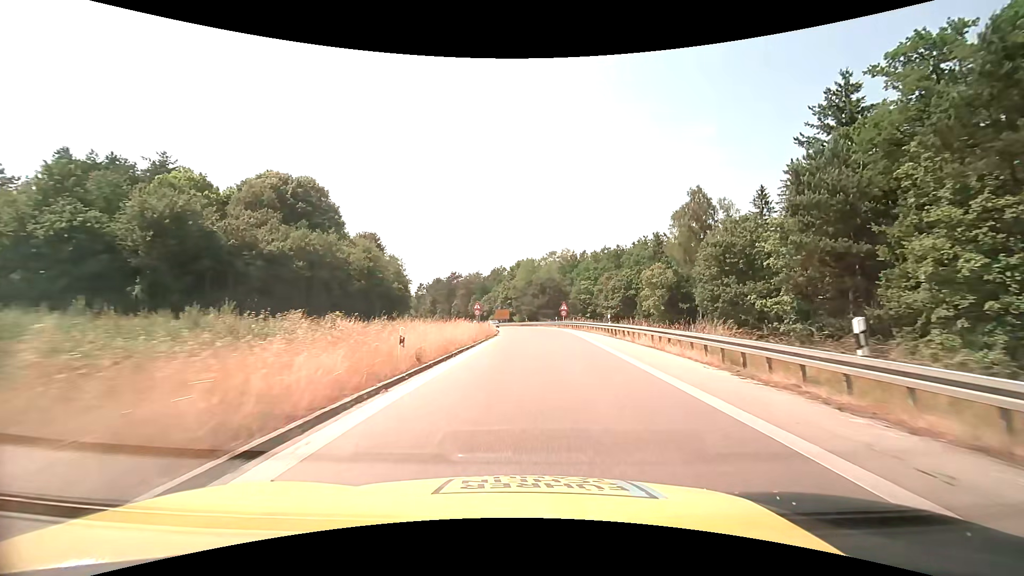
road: motorway_link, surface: asphalt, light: Day
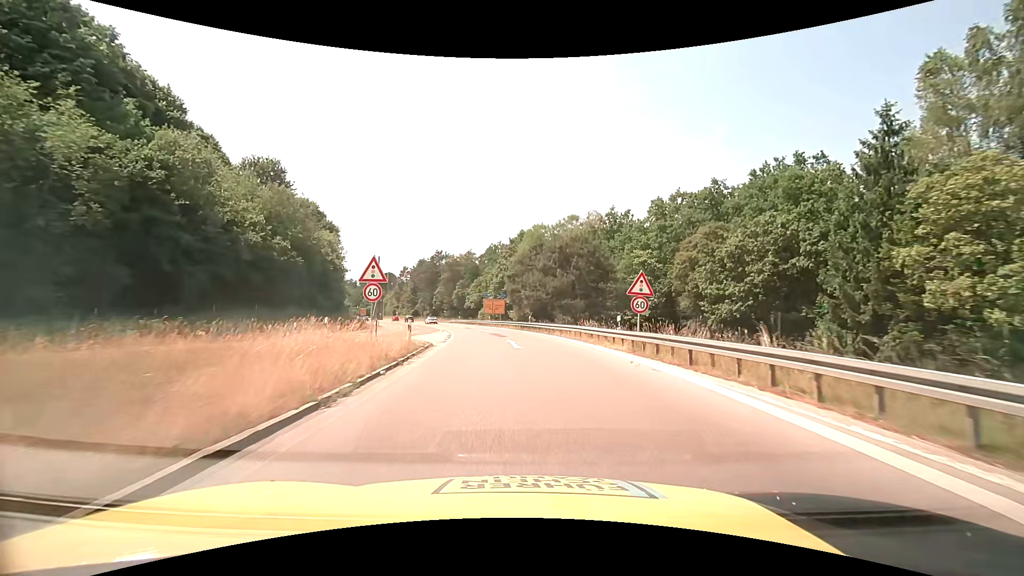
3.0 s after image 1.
(+0.6, +42.6) m; 0°
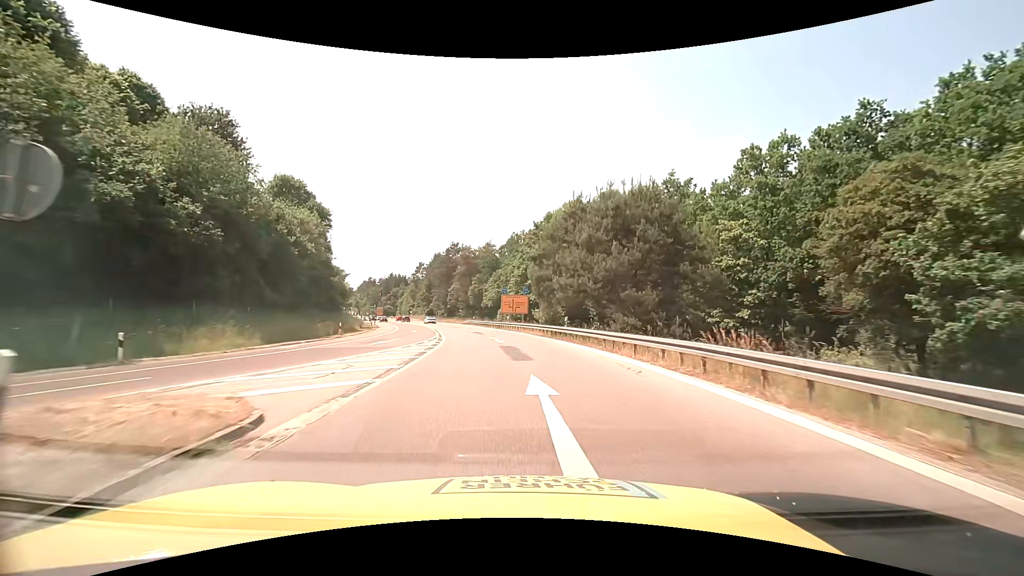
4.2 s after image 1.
(-0.4, +16.0) m; -3°
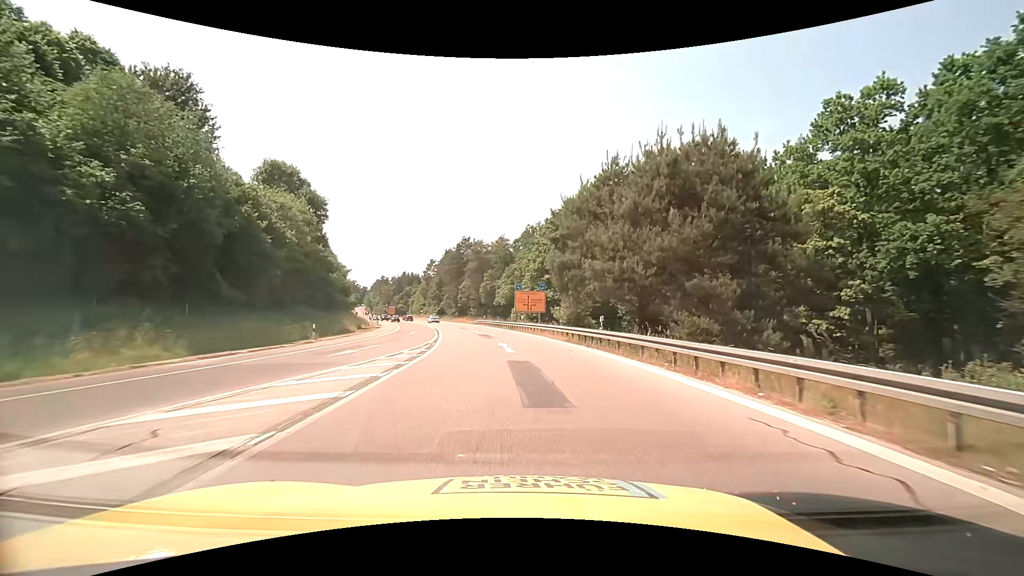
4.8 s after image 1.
(-0.1, +7.8) m; -2°
